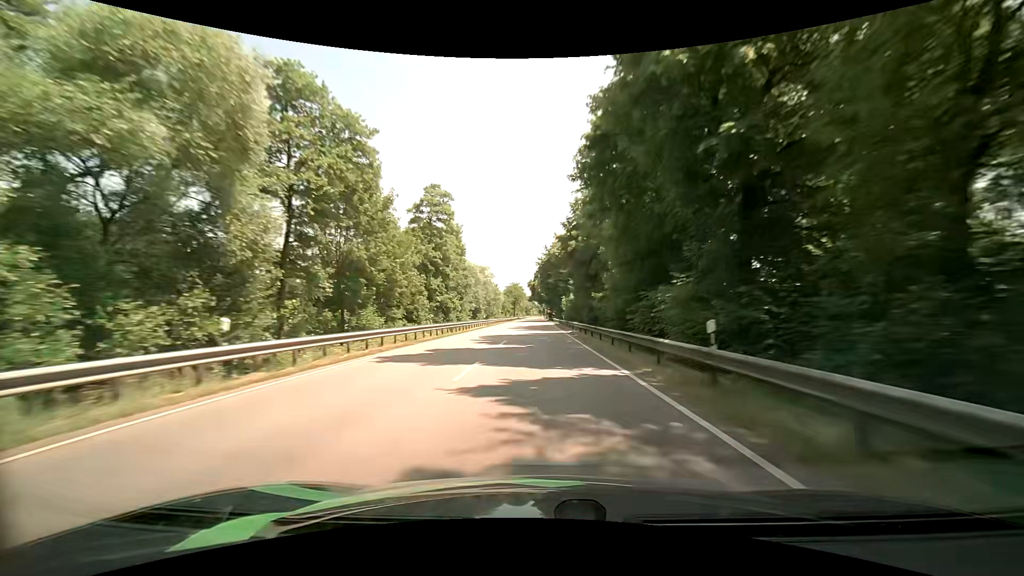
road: primary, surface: asphalt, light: Day
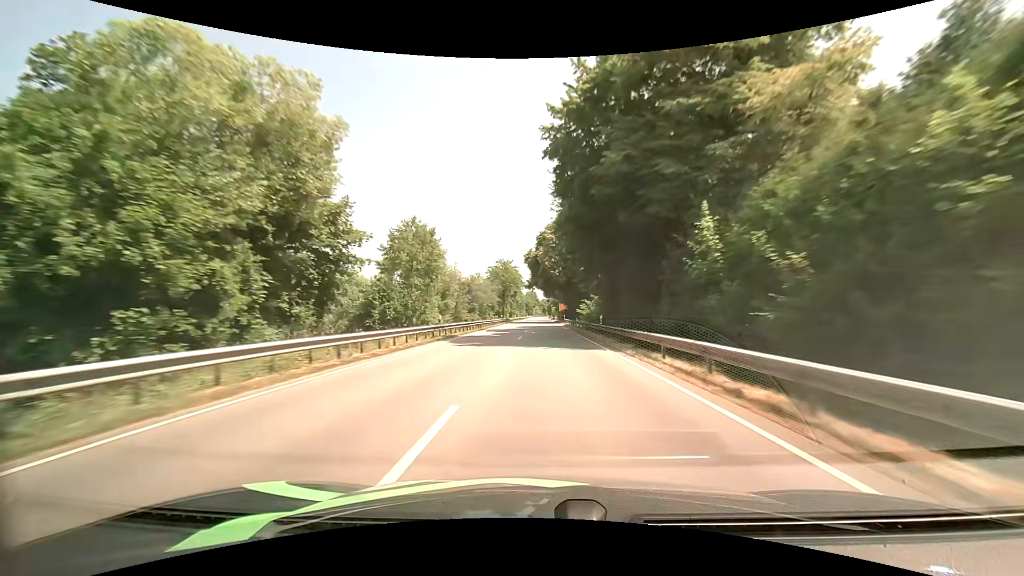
(-0.6, +78.4) m; -1°
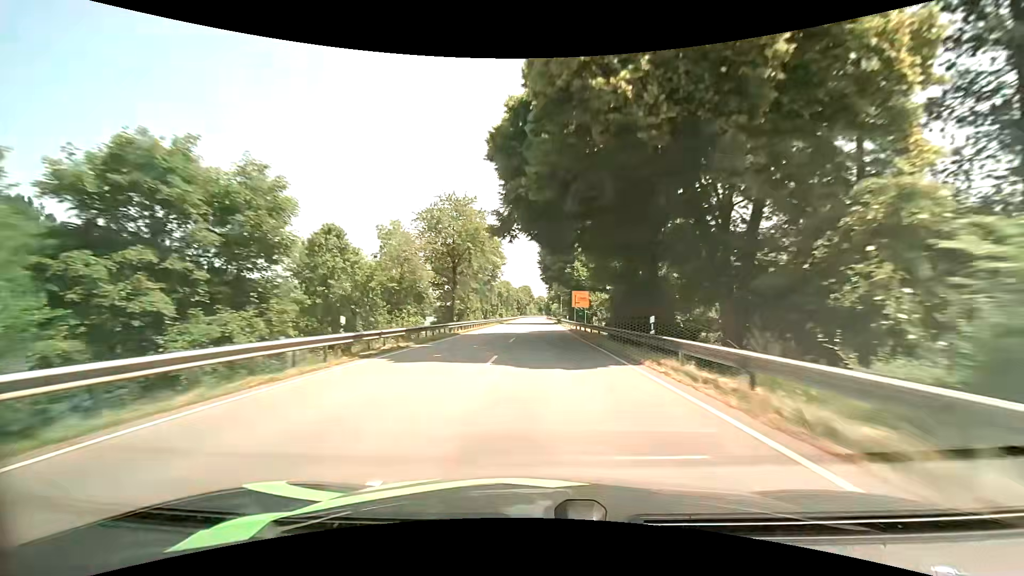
(+0.5, +62.6) m; +1°
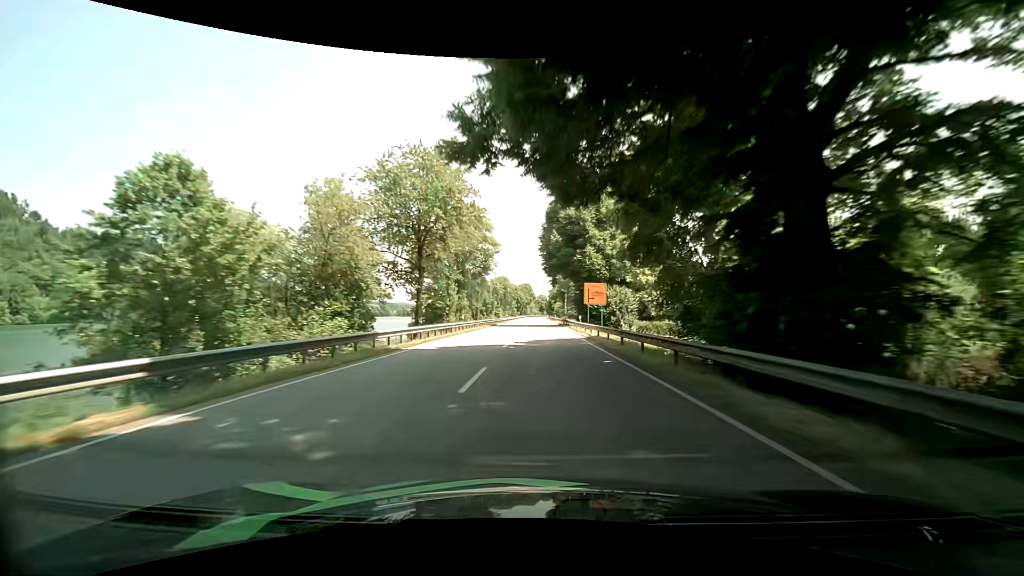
(0.0, +15.5) m; 0°
